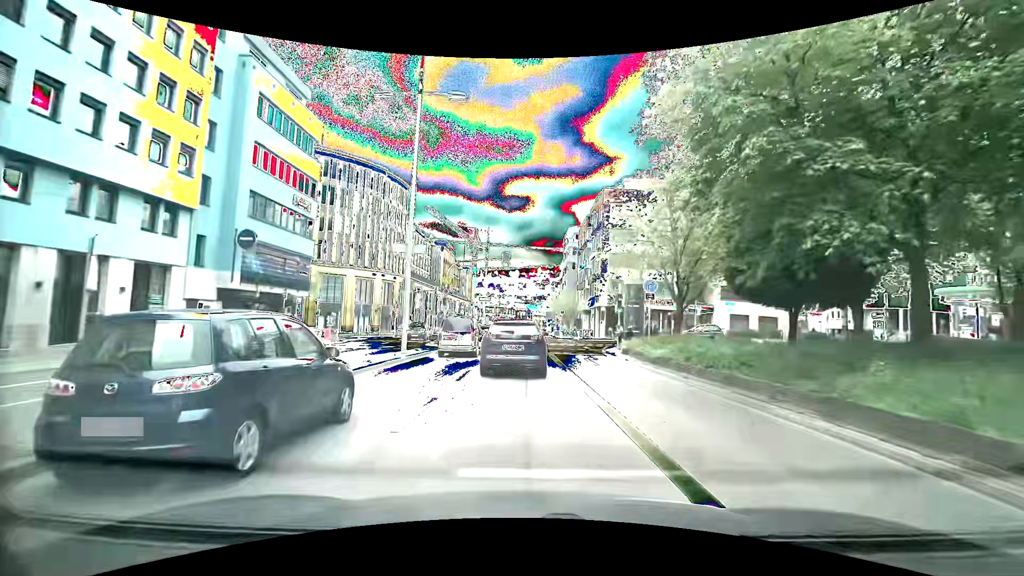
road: primary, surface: asphalt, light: Day
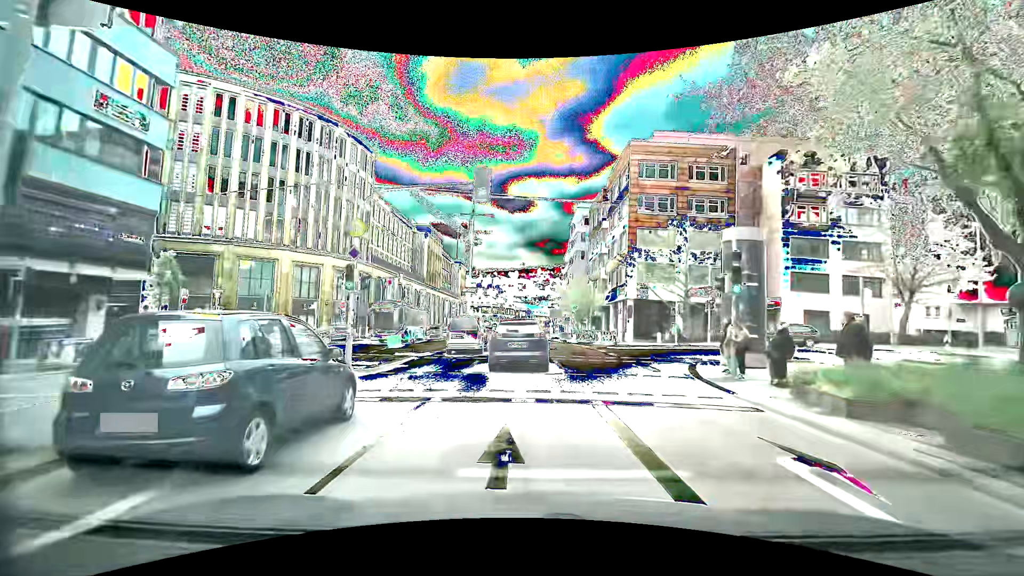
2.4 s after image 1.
(0.0, +18.1) m; -1°
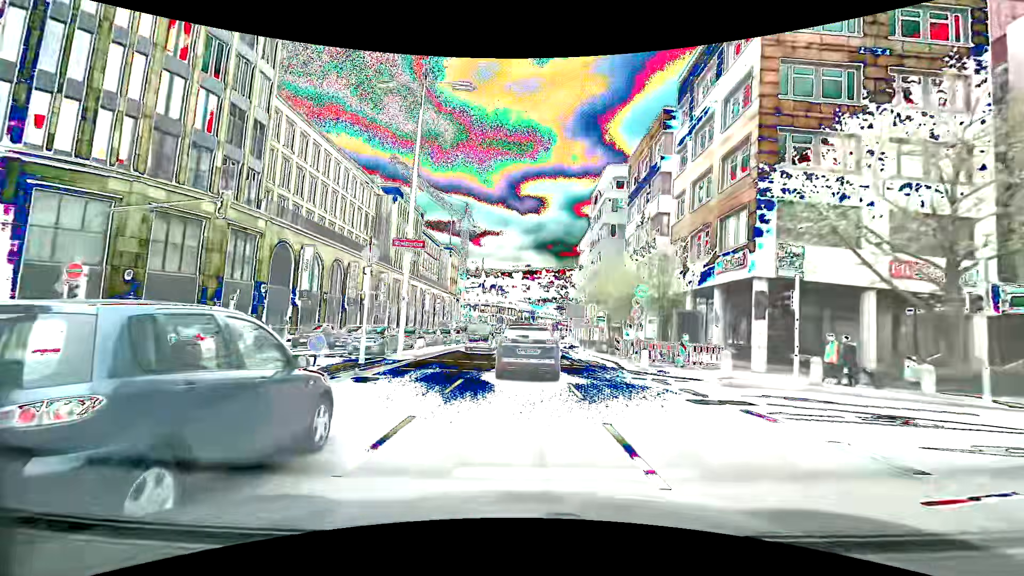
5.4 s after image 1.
(+0.2, +27.1) m; +1°
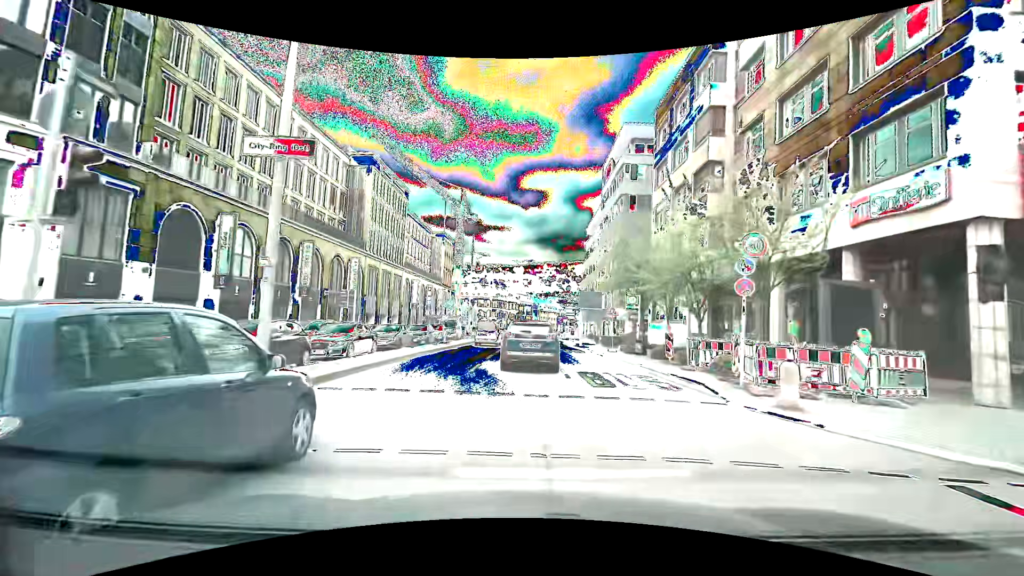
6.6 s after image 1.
(0.0, +11.4) m; -1°
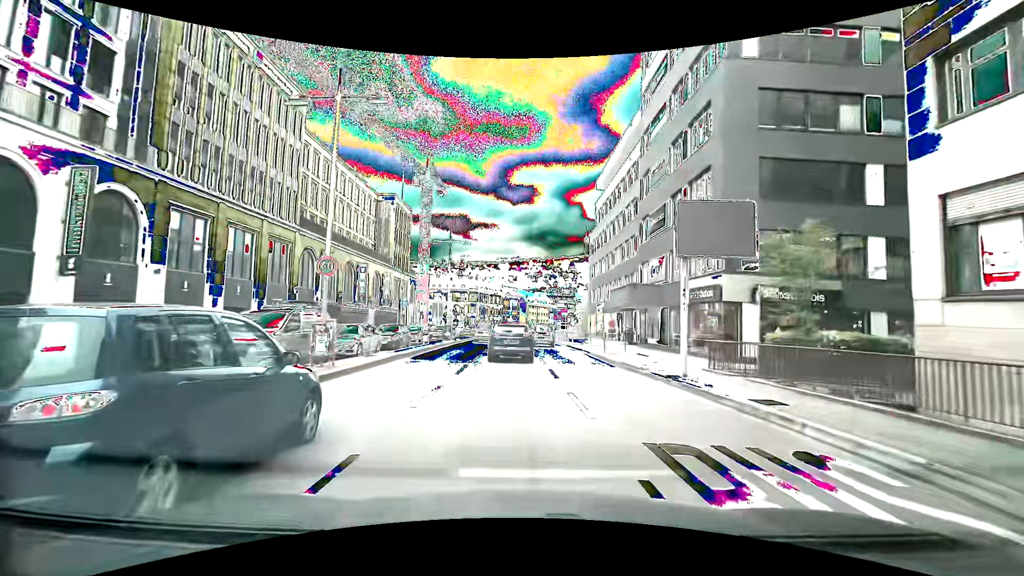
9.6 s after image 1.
(+0.5, +30.7) m; +2°
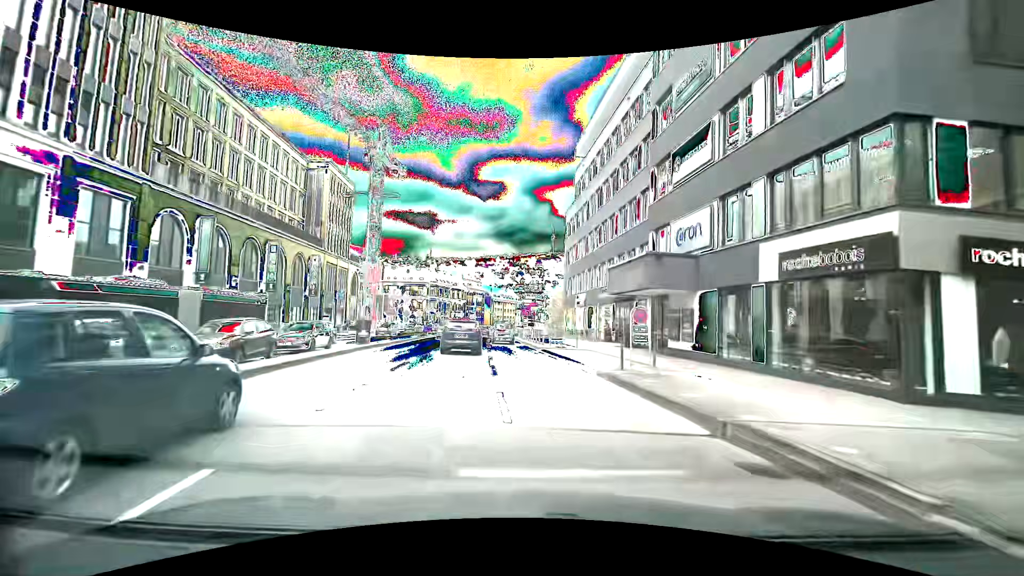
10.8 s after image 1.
(+0.4, +12.8) m; +4°
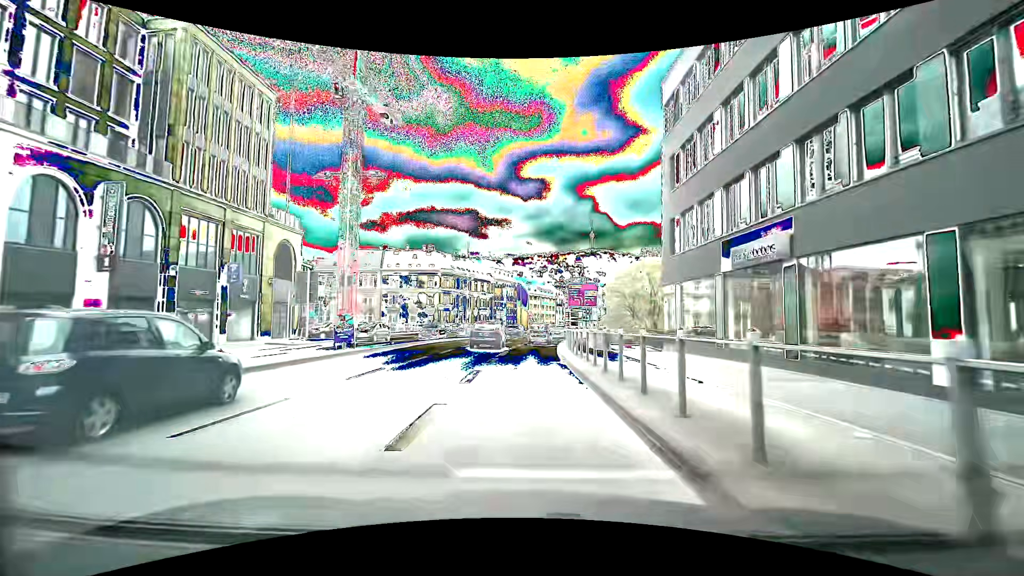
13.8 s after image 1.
(-0.7, +32.0) m; -5°
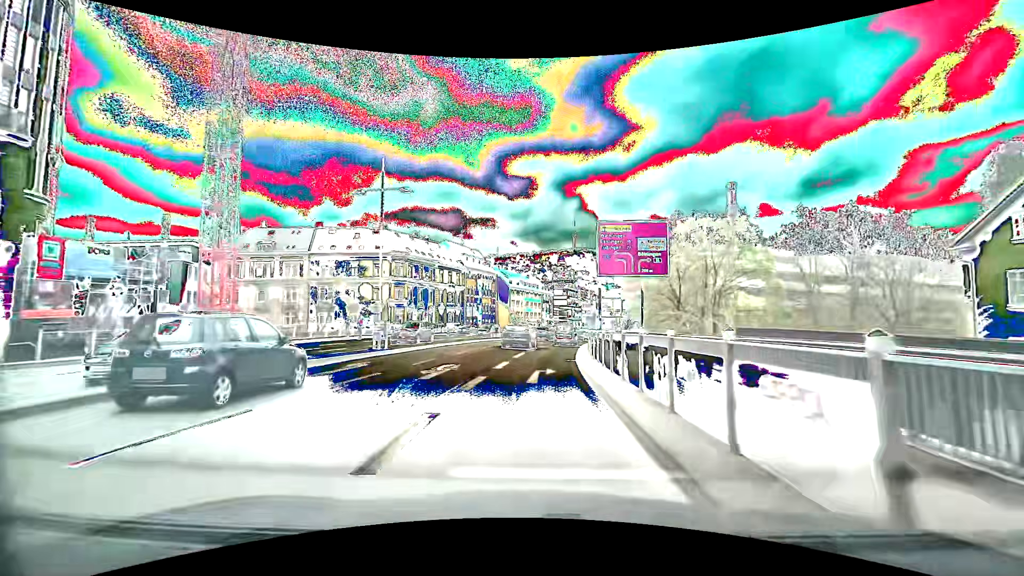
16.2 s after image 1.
(+0.4, +25.0) m; +3°
(0, +10) (+1, +20) (+1, +30) (+3, +40) (+4, +50) (+7, +59) (+9, +69) (+12, +79) (+15, +88) (+18, +98) m
